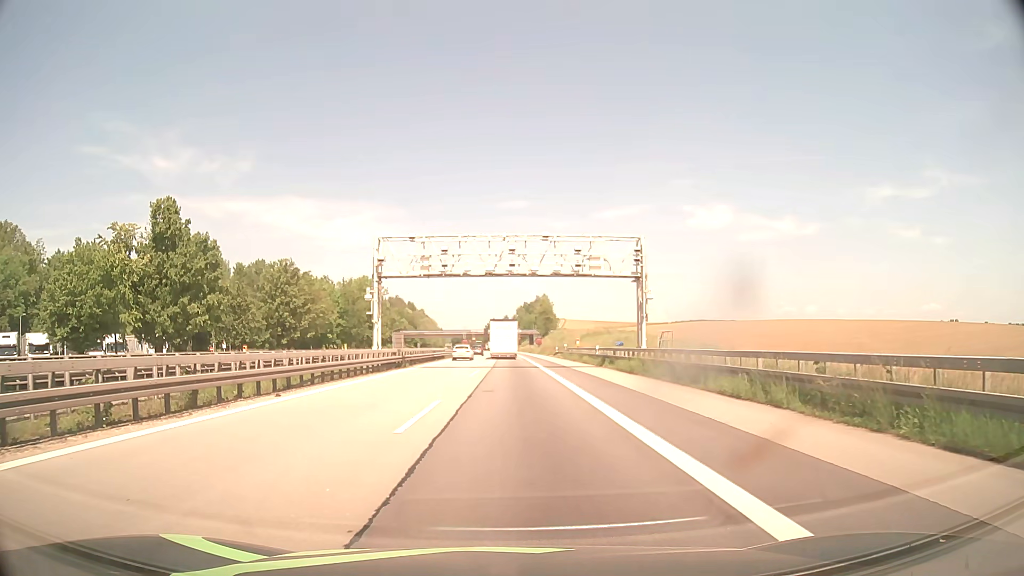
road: motorway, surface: asphalt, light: Day
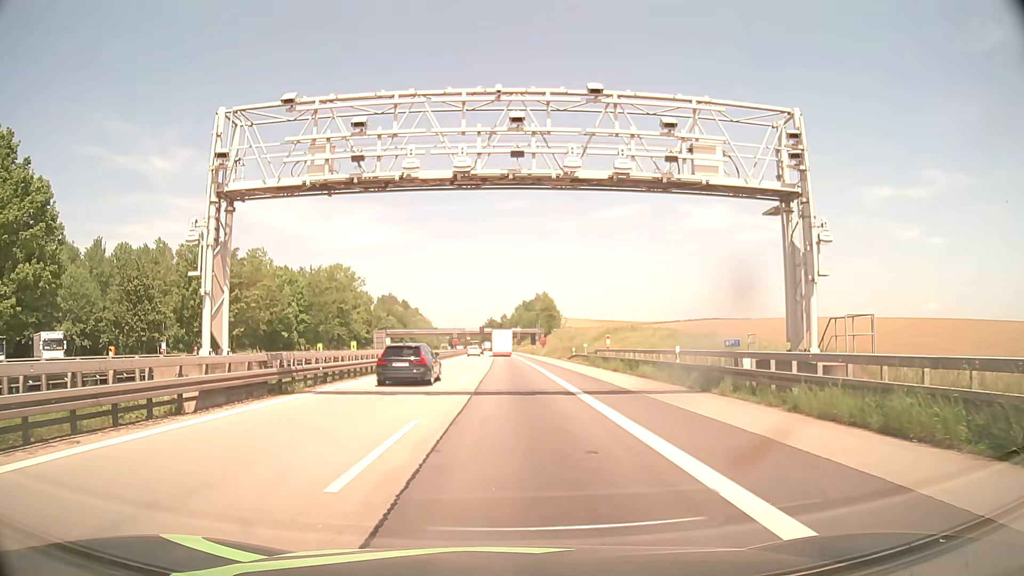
(0.0, +22.4) m; 0°
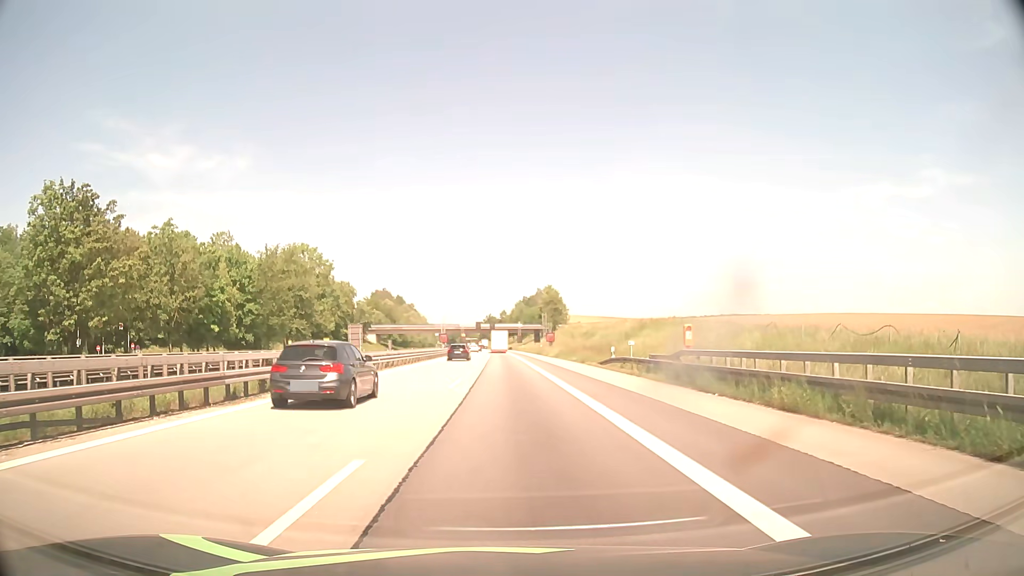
(0.0, +22.4) m; 0°
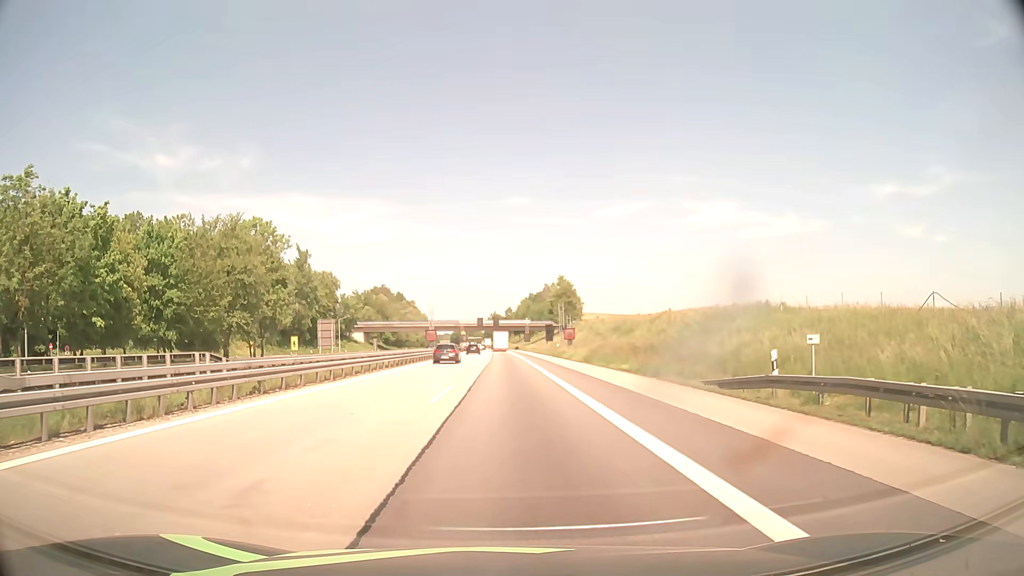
(0.0, +22.6) m; 0°
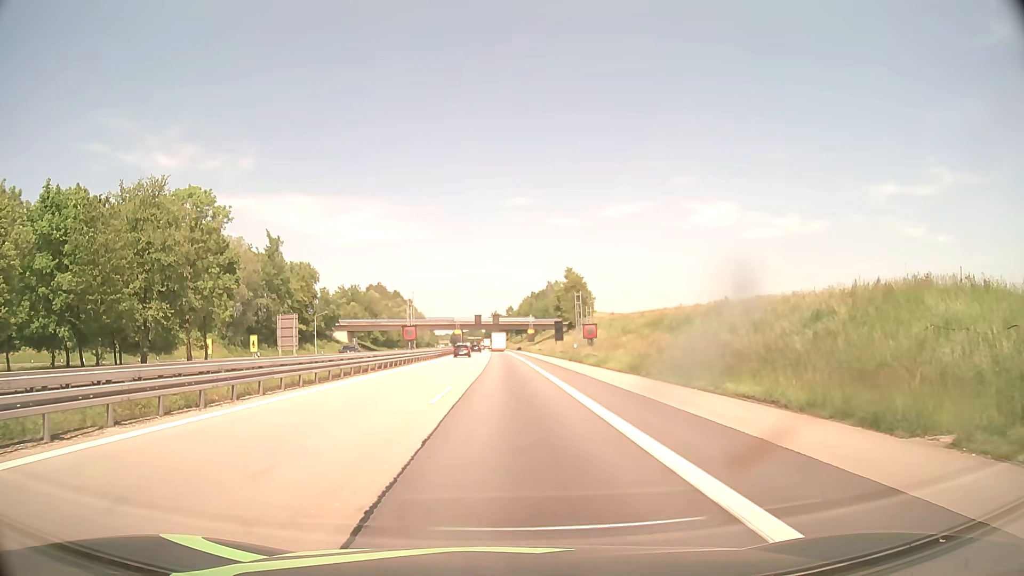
(0.0, +18.0) m; 0°
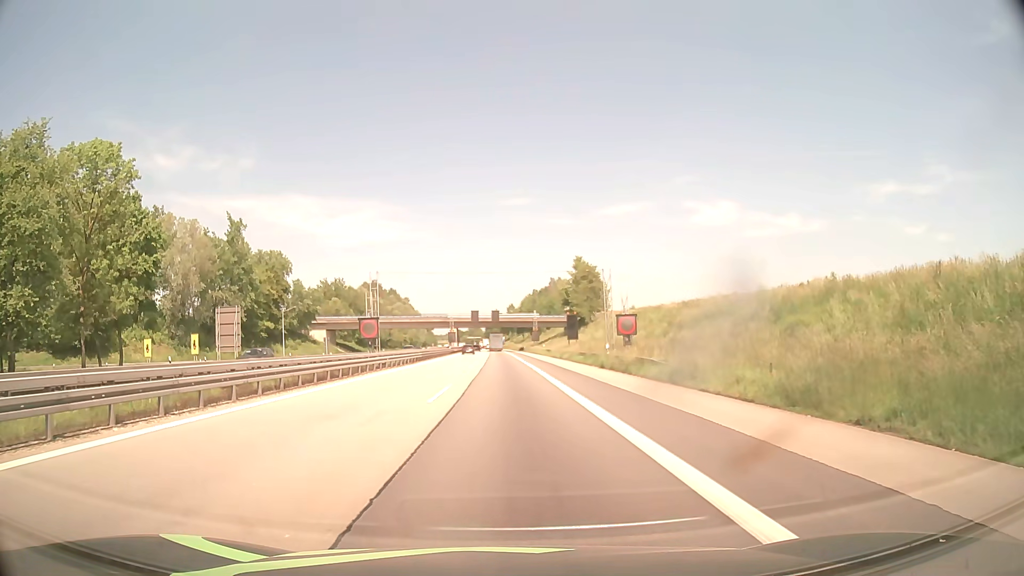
(0.0, +17.9) m; 0°
